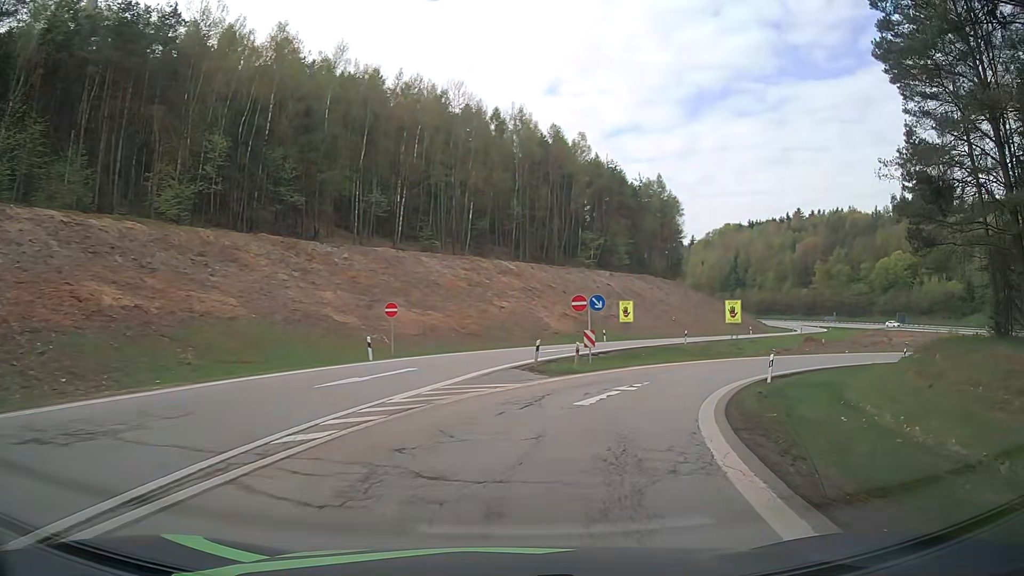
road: motorway_link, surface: asphalt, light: Day
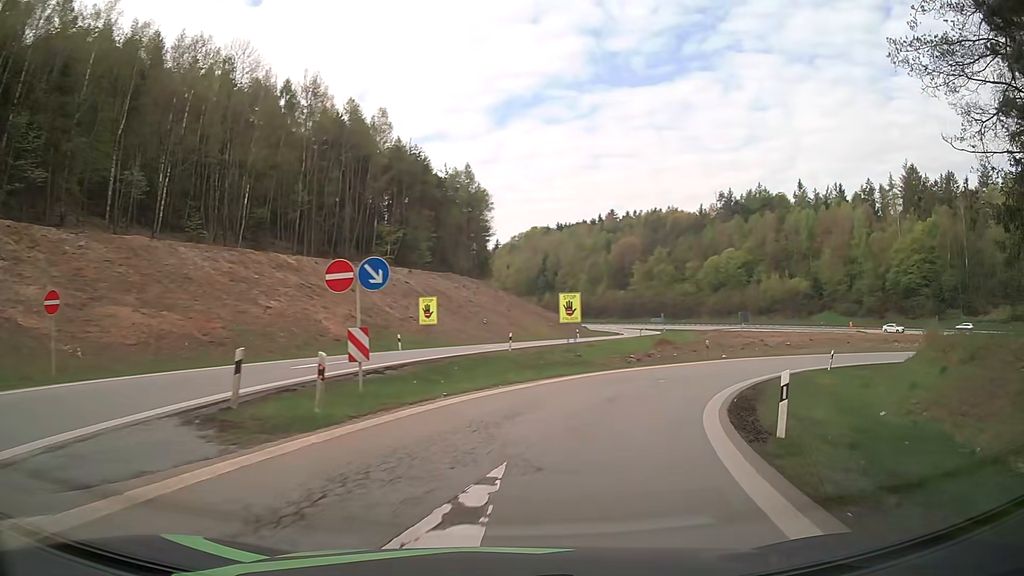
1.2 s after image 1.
(+2.0, +14.1) m; +16°
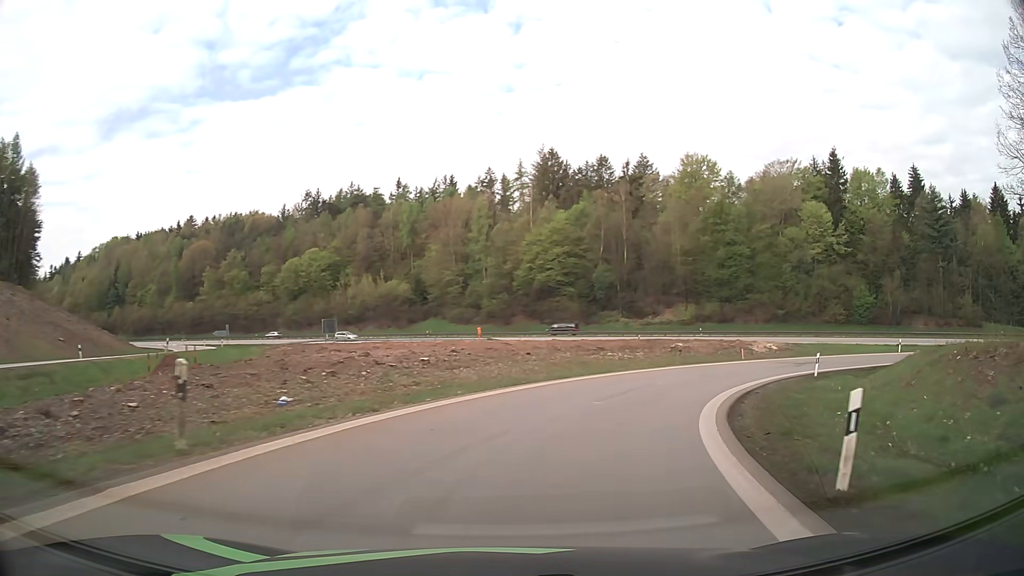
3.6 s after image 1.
(+9.3, +27.6) m; +36°
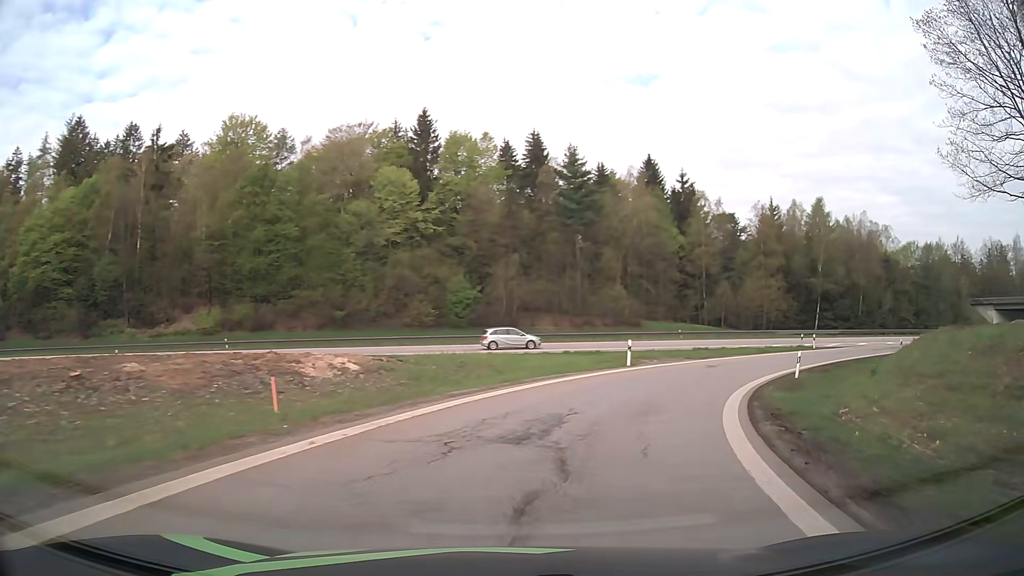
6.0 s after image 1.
(+10.2, +29.6) m; +38°
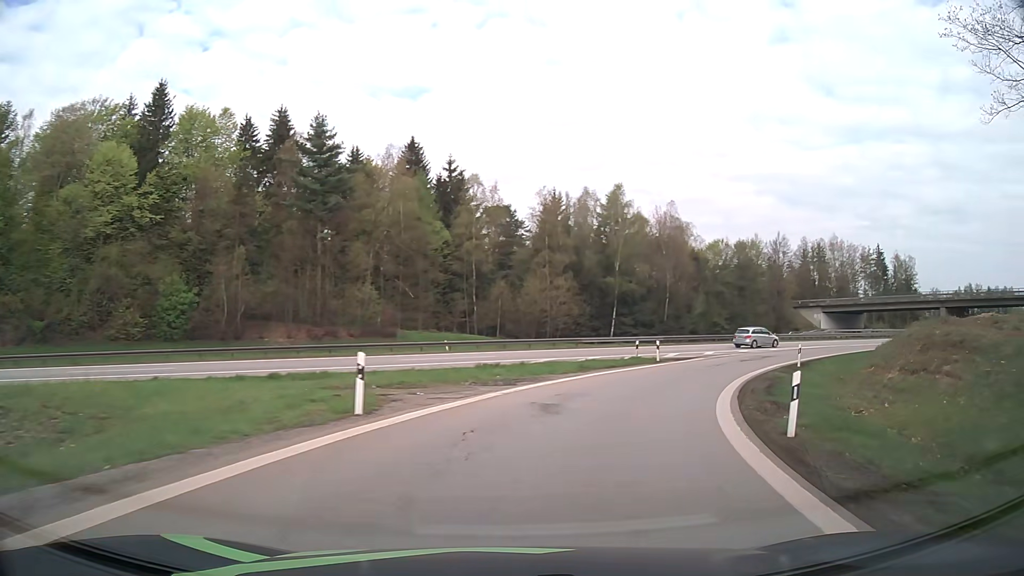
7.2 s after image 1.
(+3.1, +16.4) m; +20°
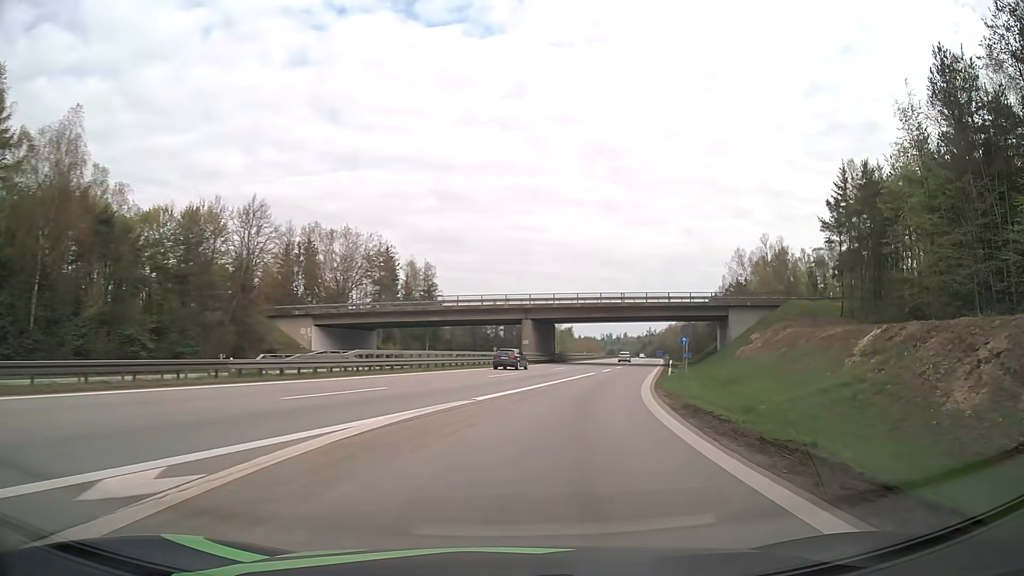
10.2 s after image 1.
(+17.7, +40.2) m; +46°
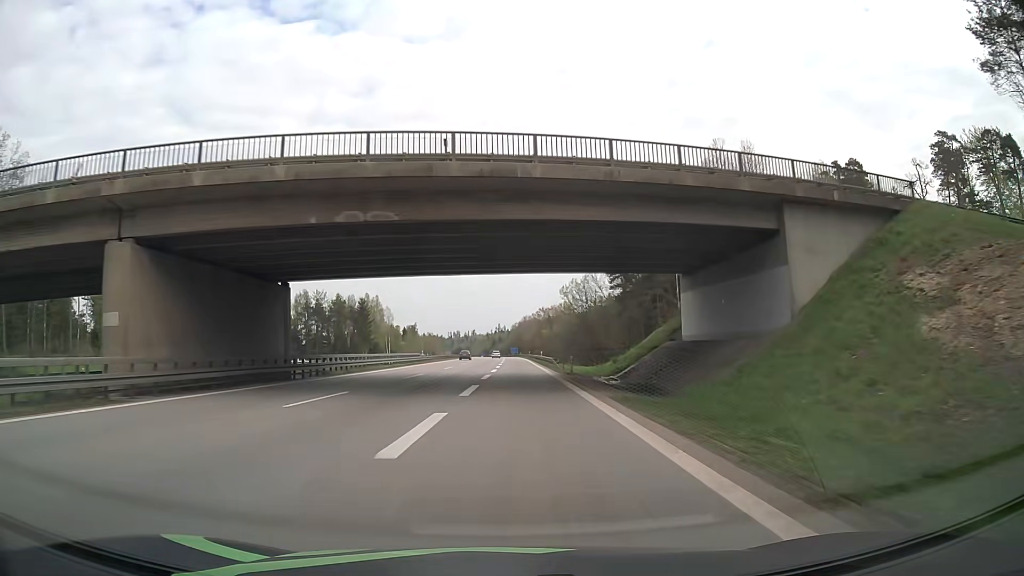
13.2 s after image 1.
(+9.9, +52.4) m; +13°
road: motorway
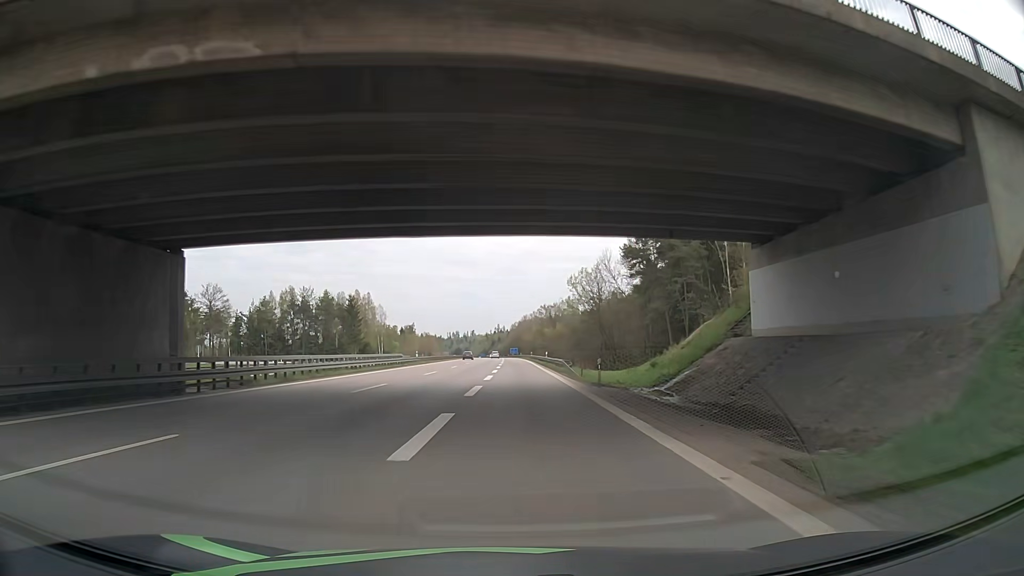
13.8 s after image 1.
(0.0, +12.2) m; 0°
(0, +10) (0, +20) (0, +30) (-1, +40) (-1, +50) (-1, +60) (-1, +70) (-2, +80) (-2, +90) (-2, +100) m
